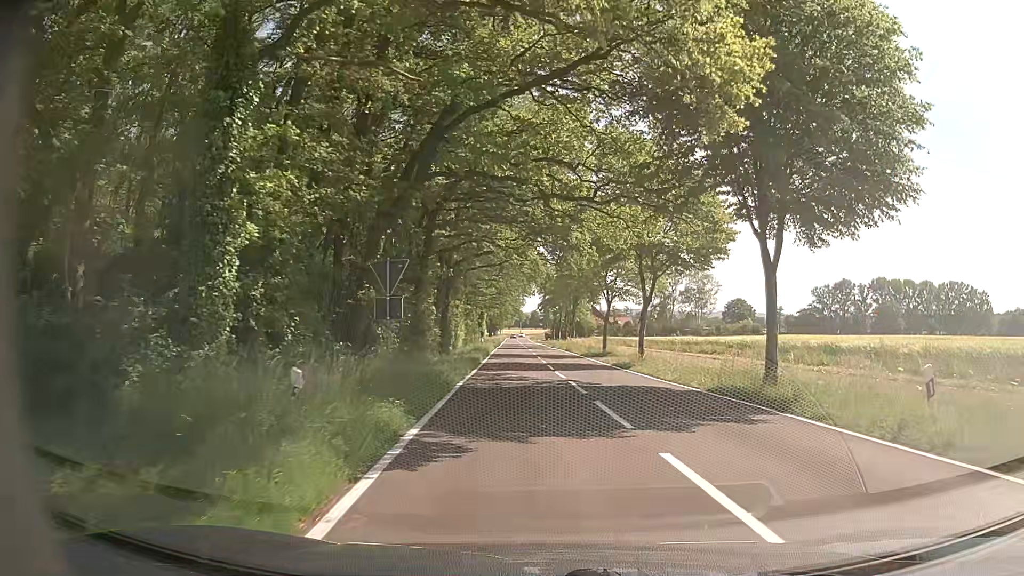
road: tertiary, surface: asphalt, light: Day
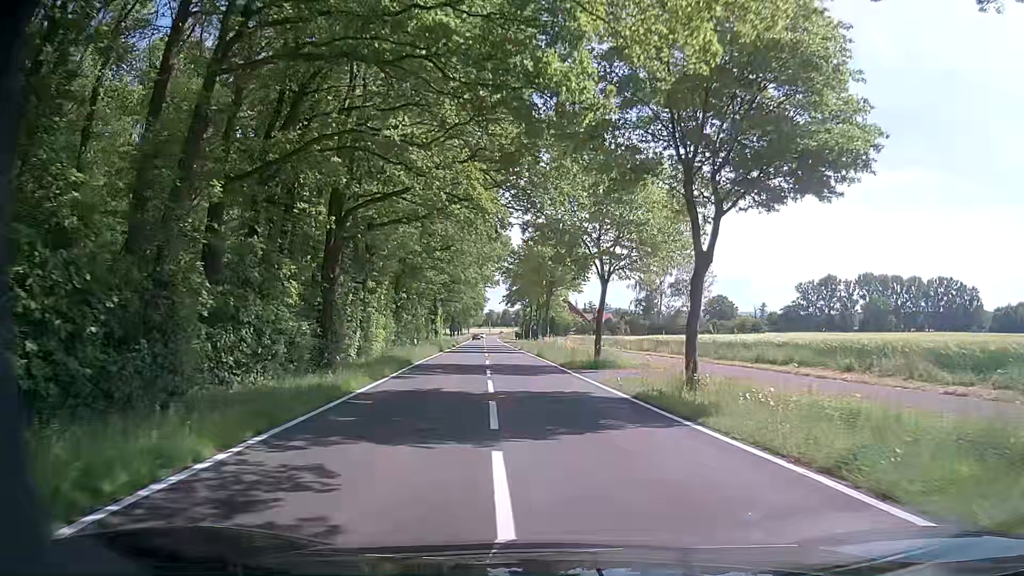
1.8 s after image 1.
(+0.7, +18.2) m; +2°
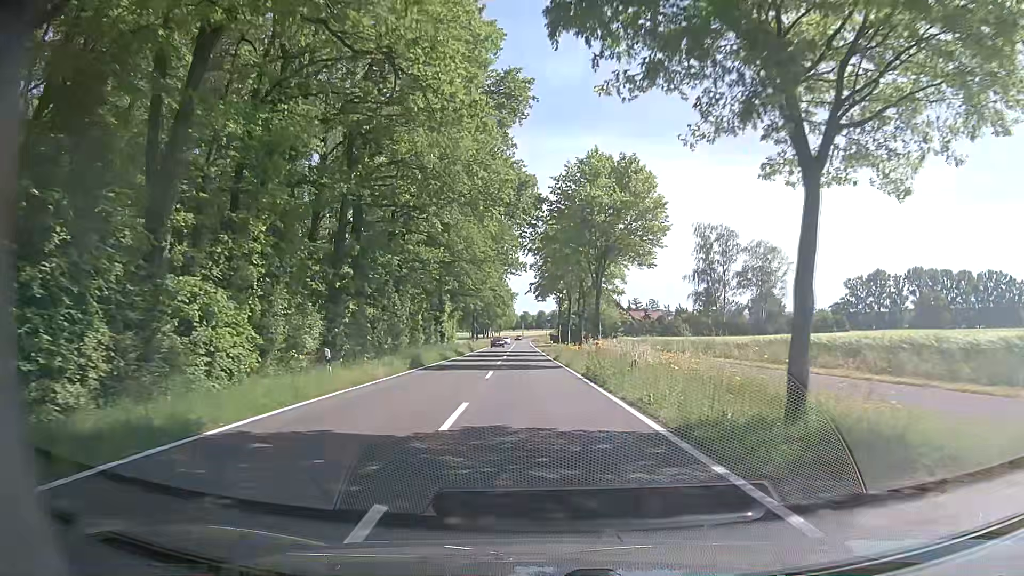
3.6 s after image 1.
(-0.2, +21.3) m; -2°
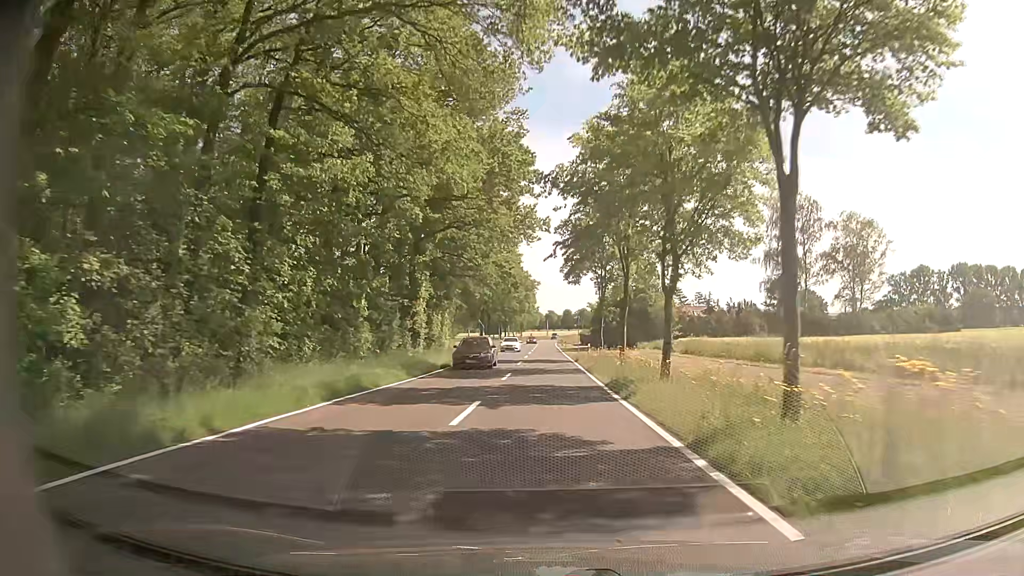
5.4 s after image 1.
(-0.6, +23.5) m; -2°
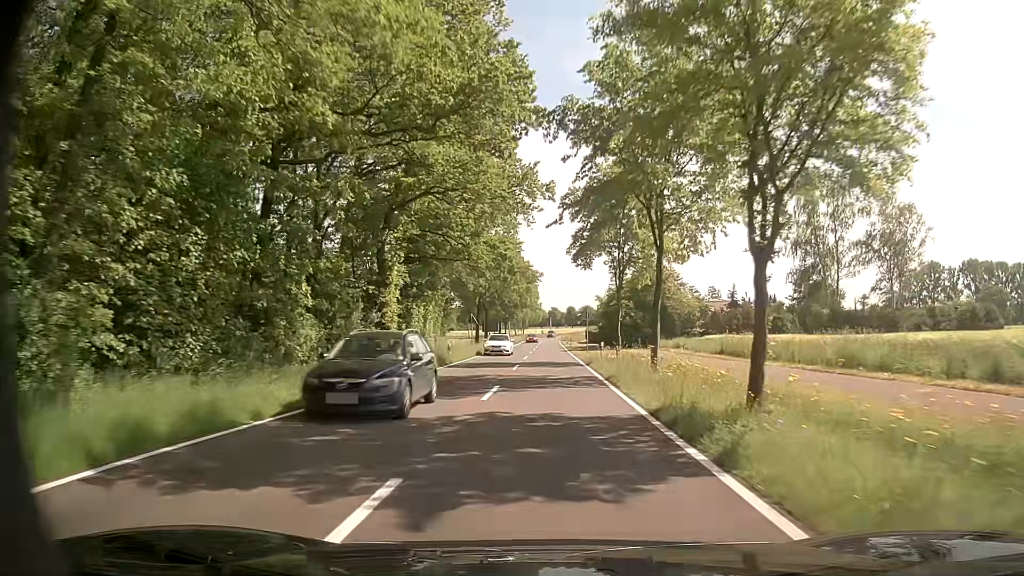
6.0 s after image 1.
(-0.1, +8.3) m; -1°
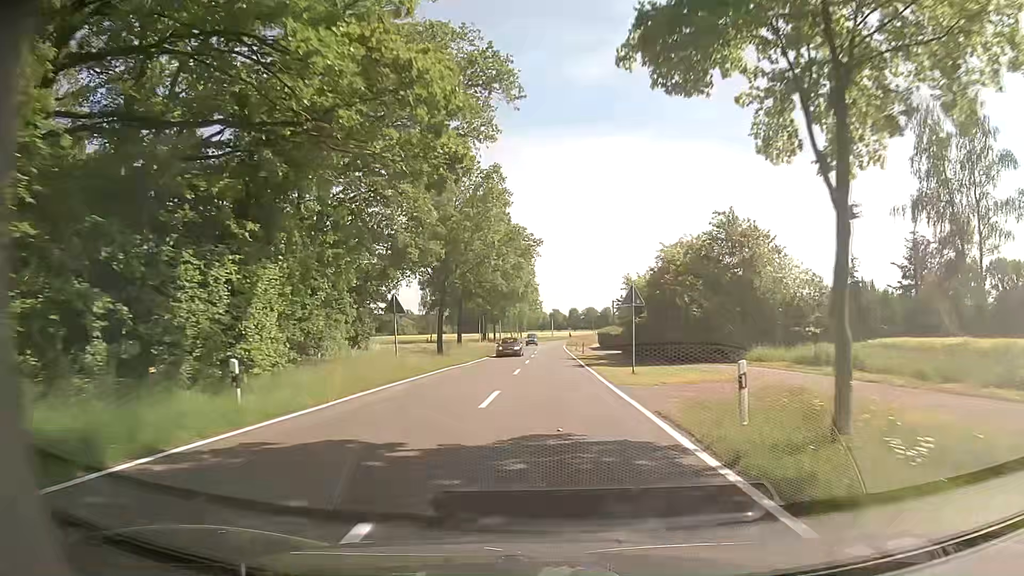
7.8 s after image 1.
(-0.1, +26.0) m; 0°
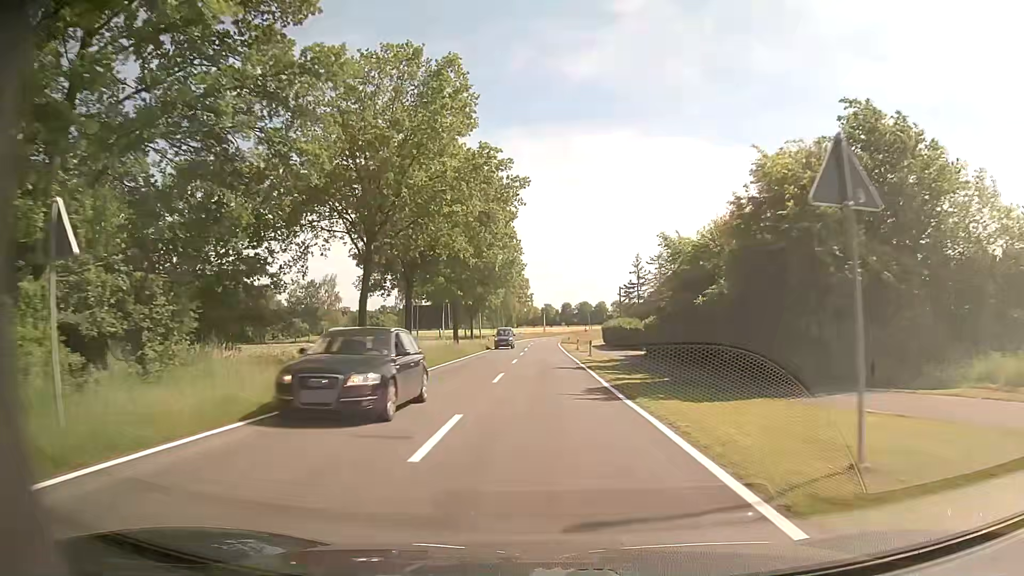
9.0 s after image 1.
(+0.1, +18.1) m; +1°
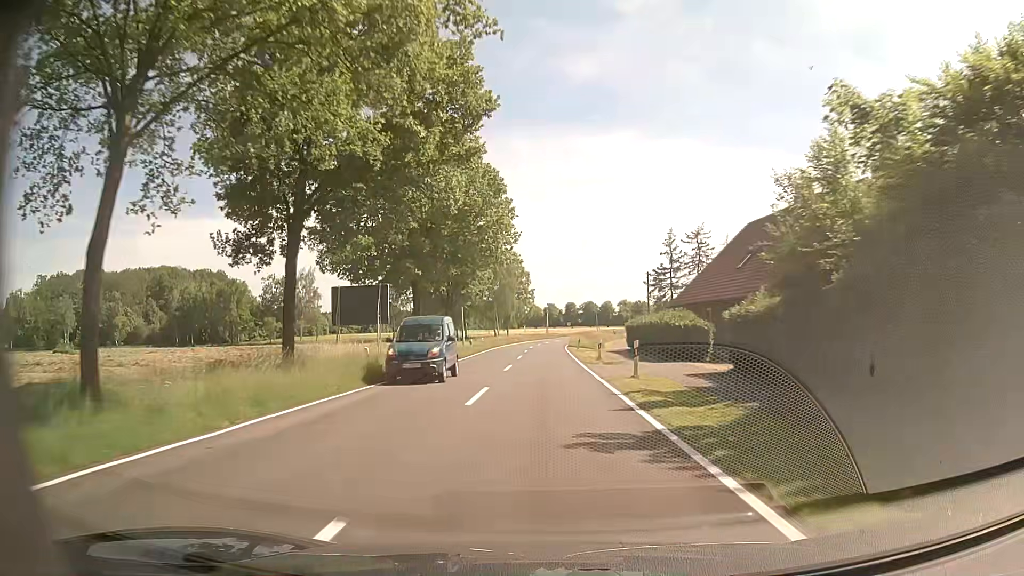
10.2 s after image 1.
(0.0, +18.5) m; 0°
(0, +10) (0, +20) (0, +30) (0, +40) (0, +50) (0, +60) (+1, +70) (+1, +80) (+2, +90) (+3, +100) m
